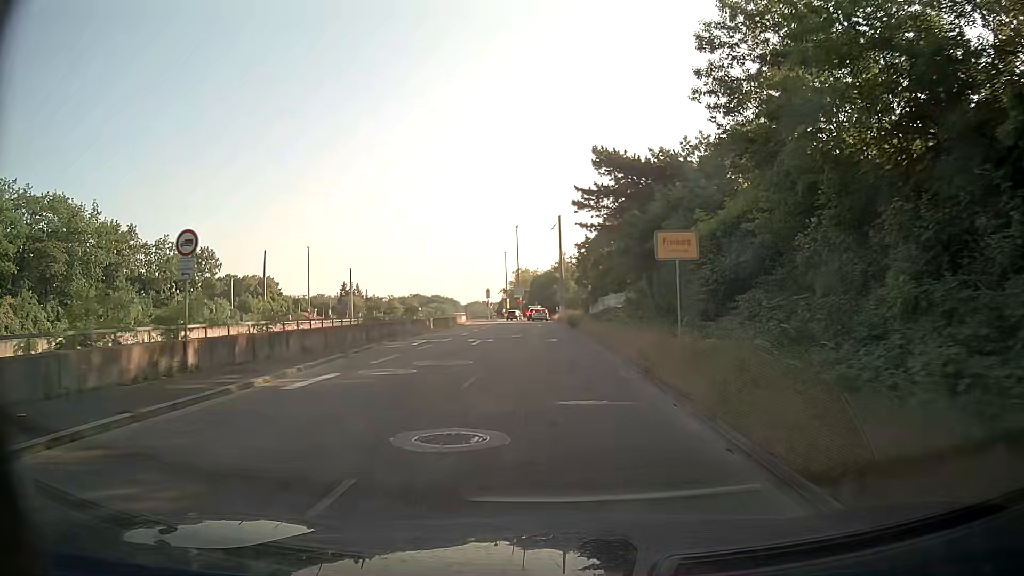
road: trunk_link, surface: asphalt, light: Day
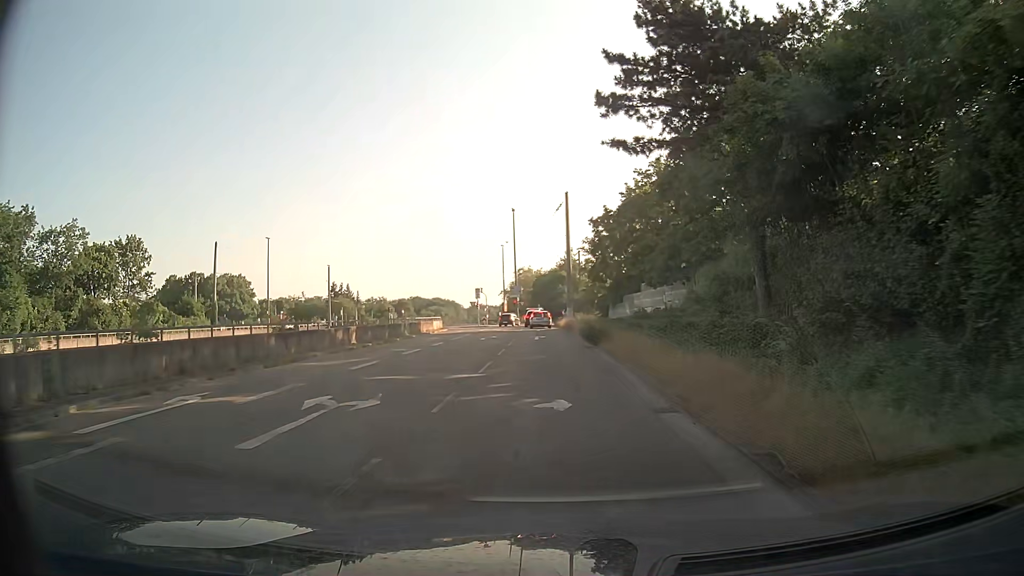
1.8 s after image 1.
(-0.1, +20.1) m; -1°
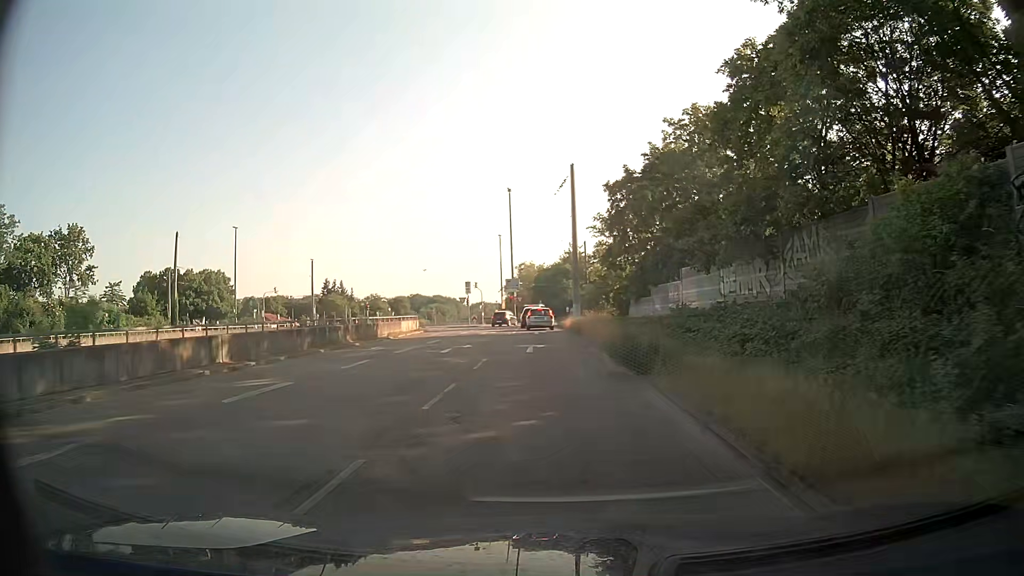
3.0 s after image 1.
(0.0, +12.2) m; -1°
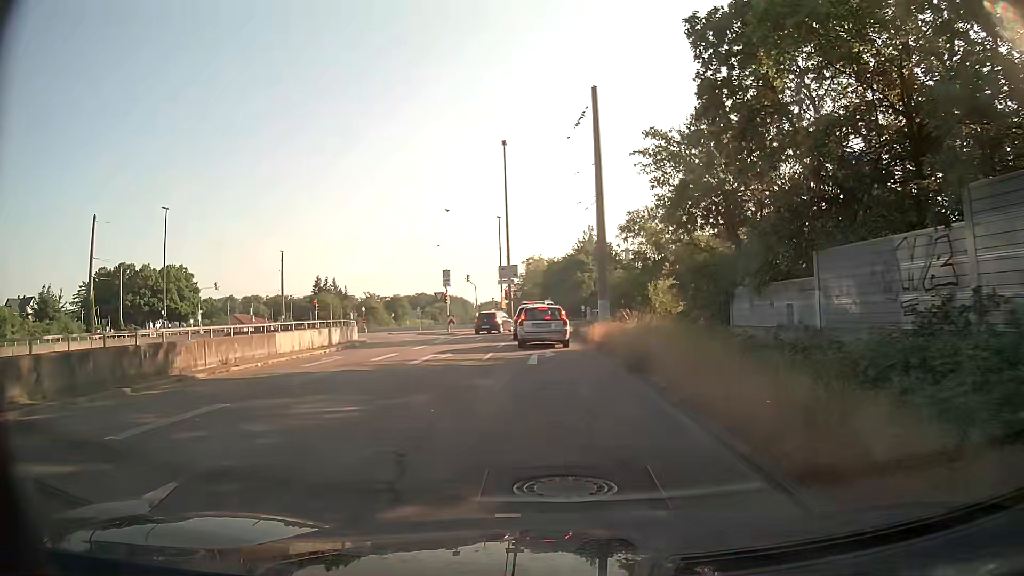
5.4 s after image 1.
(-0.1, +20.5) m; -1°
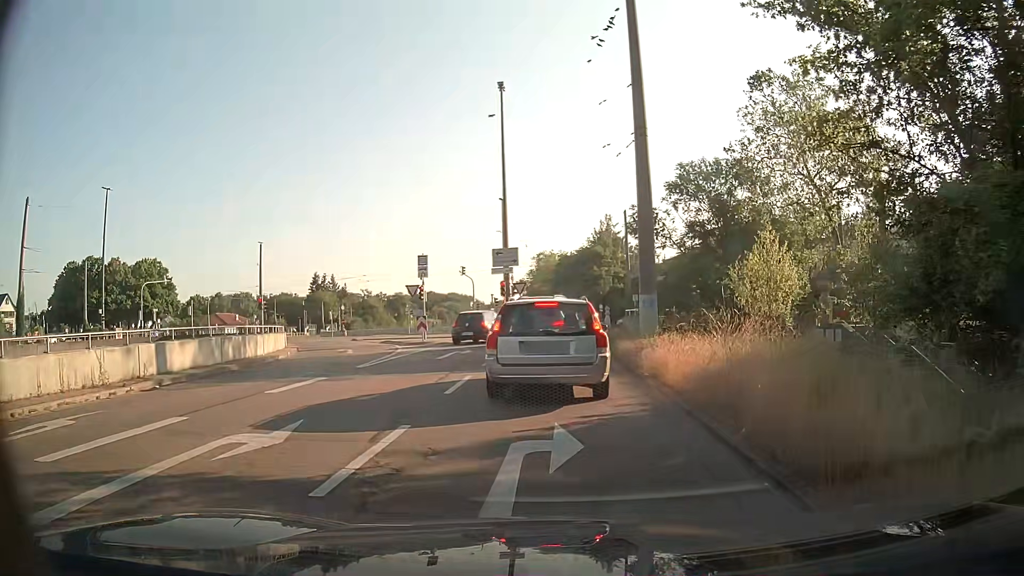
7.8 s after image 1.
(-0.2, +13.1) m; -1°
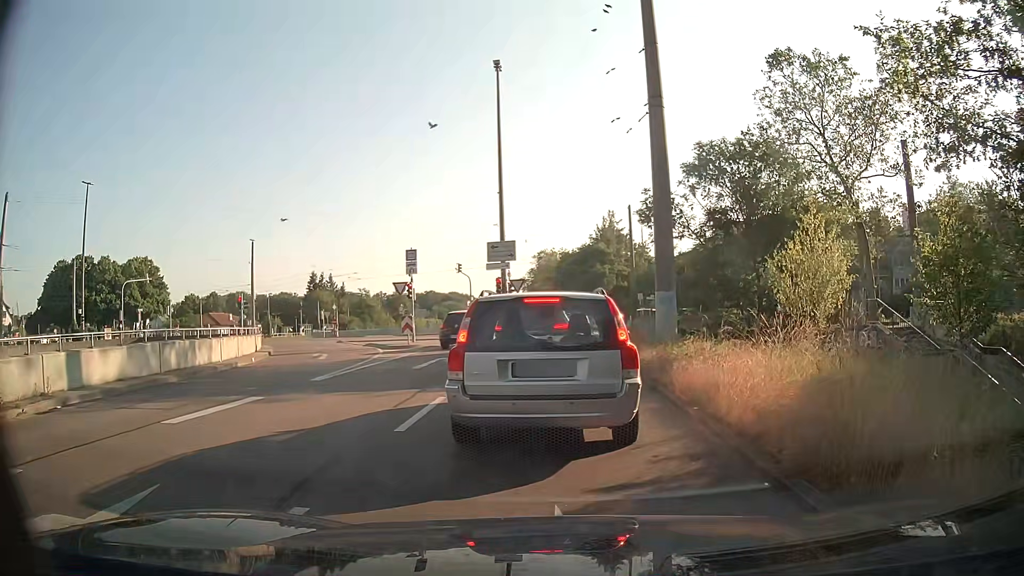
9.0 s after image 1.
(0.0, +3.2) m; +1°
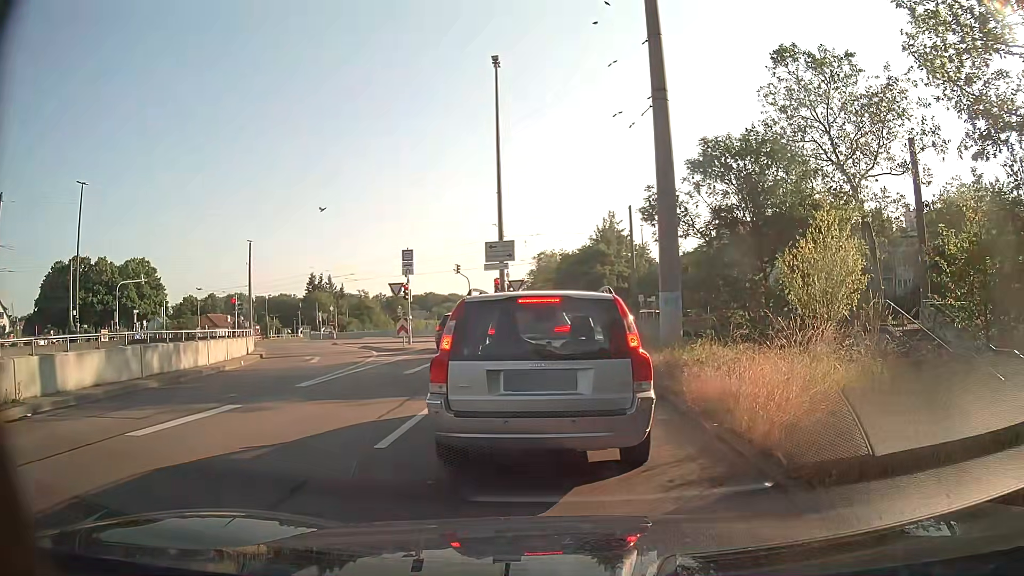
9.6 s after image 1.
(0.0, +0.8) m; -1°
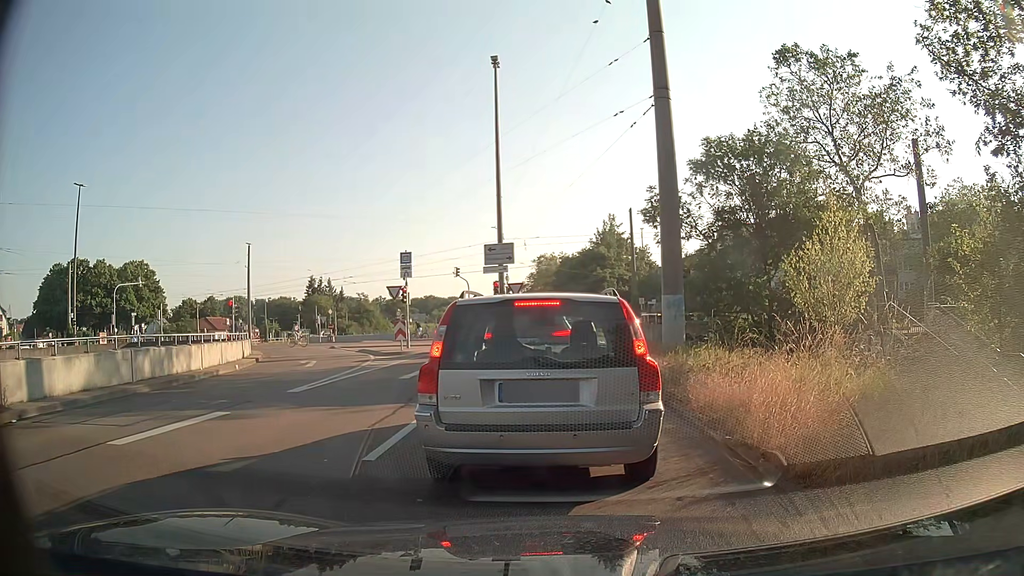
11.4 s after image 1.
(0.0, +0.4) m; 0°
